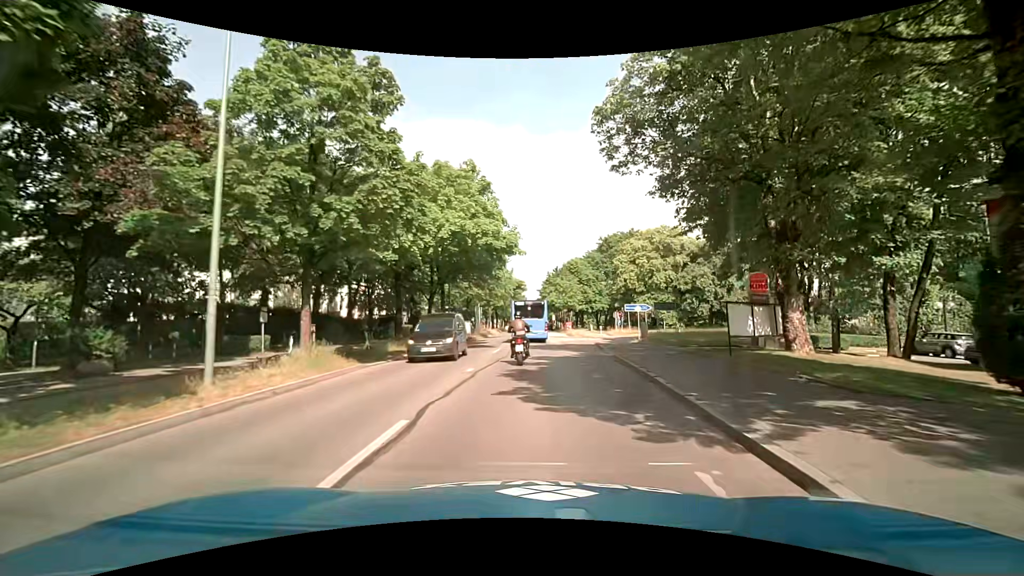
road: tertiary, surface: asphalt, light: Day
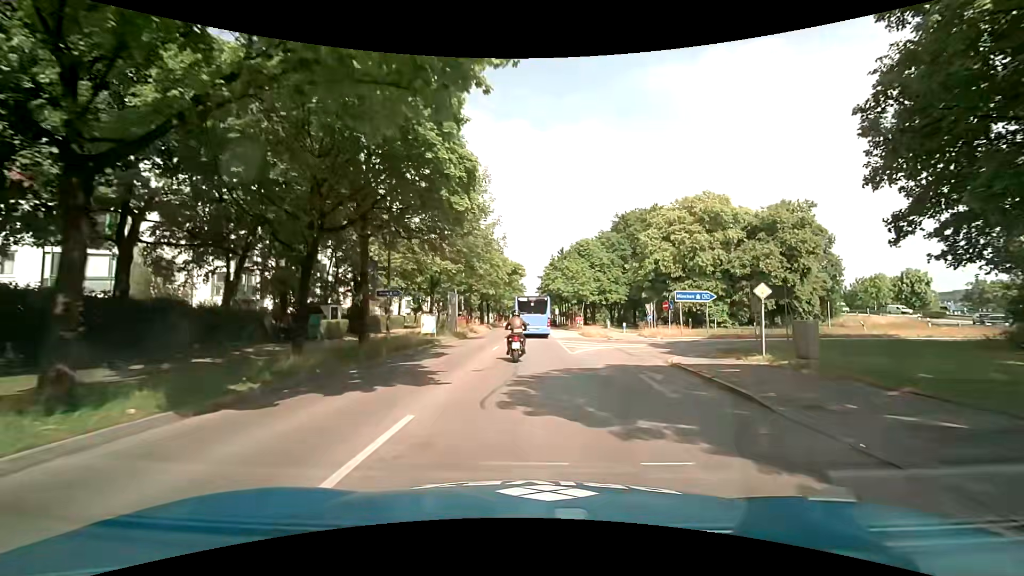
(+0.1, +18.9) m; 0°
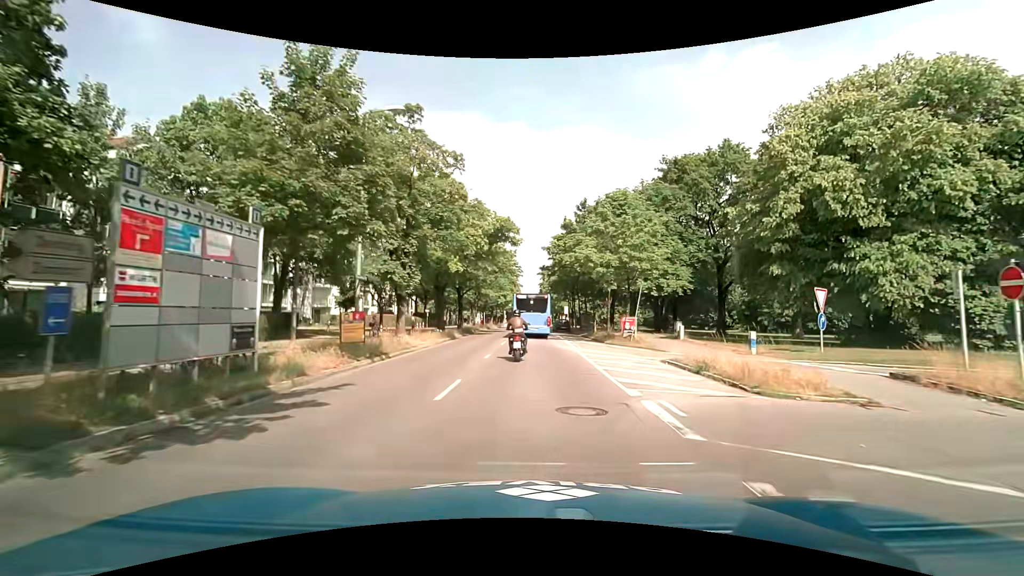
(0.0, +31.6) m; 0°
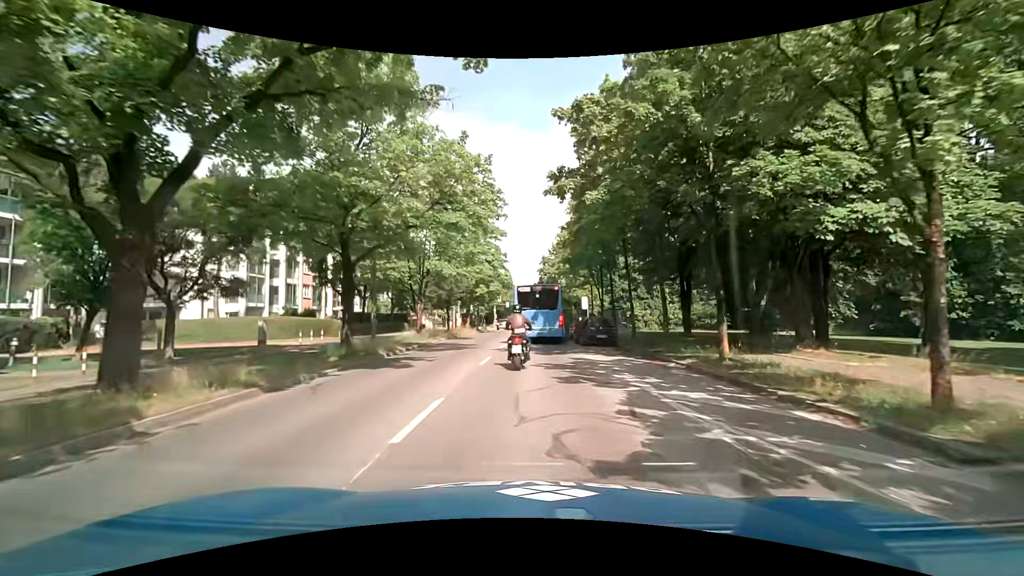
(+0.1, +30.0) m; 0°
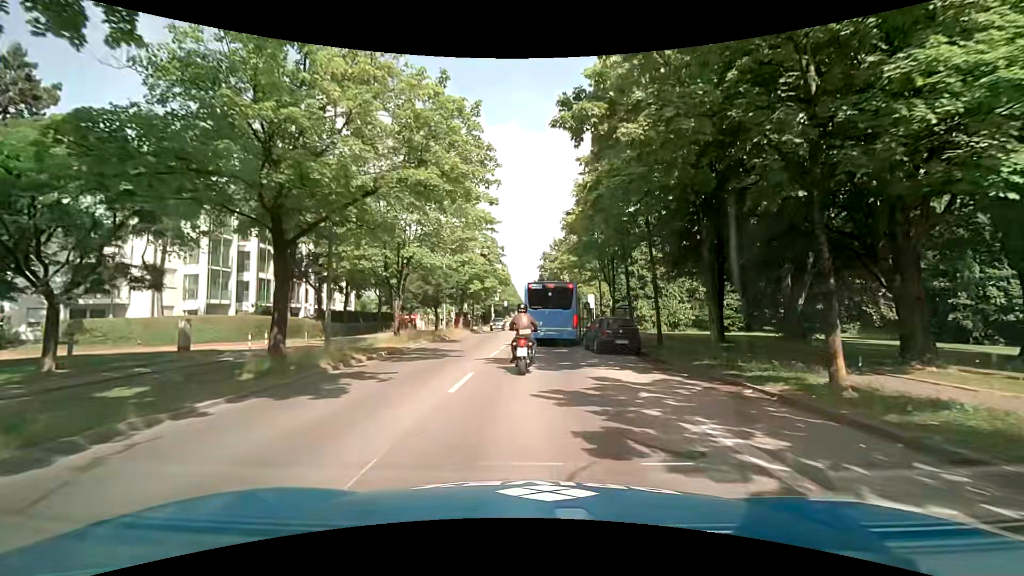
(0.0, +5.3) m; 0°
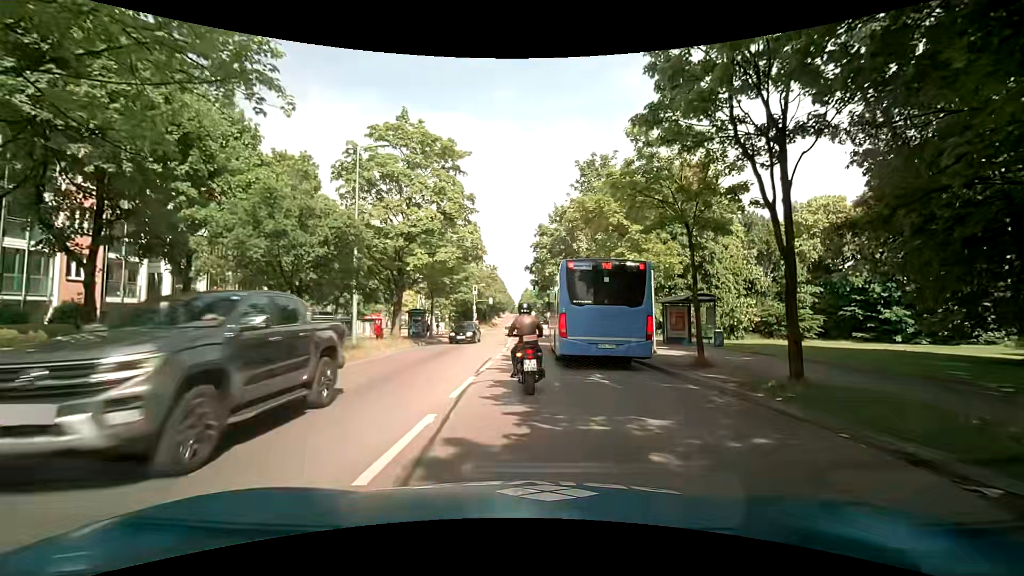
(+0.1, +22.2) m; +2°
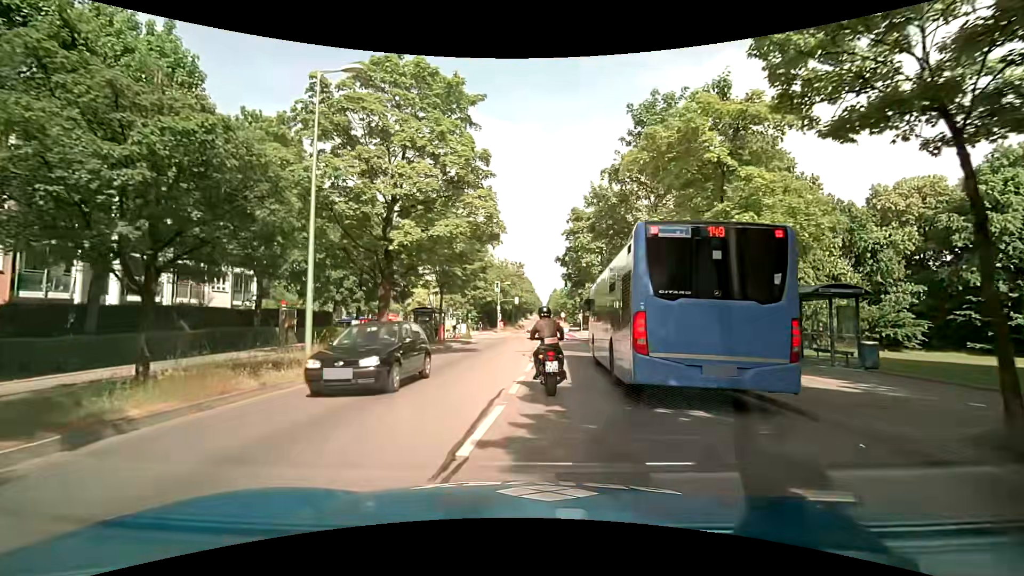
(-0.3, +8.3) m; -3°
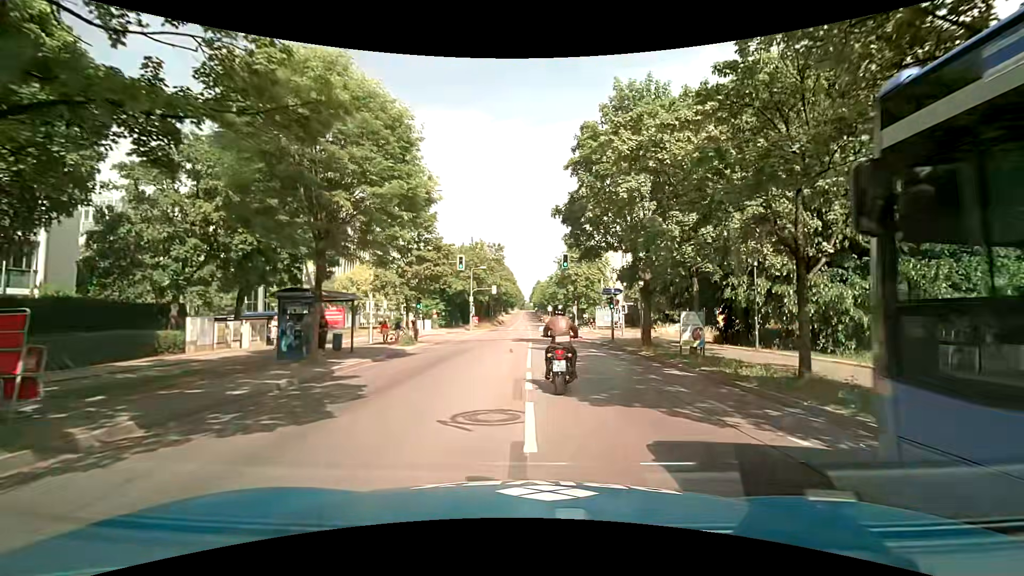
(-0.1, +18.0) m; +2°
(0, +10) (+1, +20) (+1, +30) (+1, +40) (+1, +50) (+1, +60) (+1, +70) (+1, +80) (0, +90) (0, +100) m
